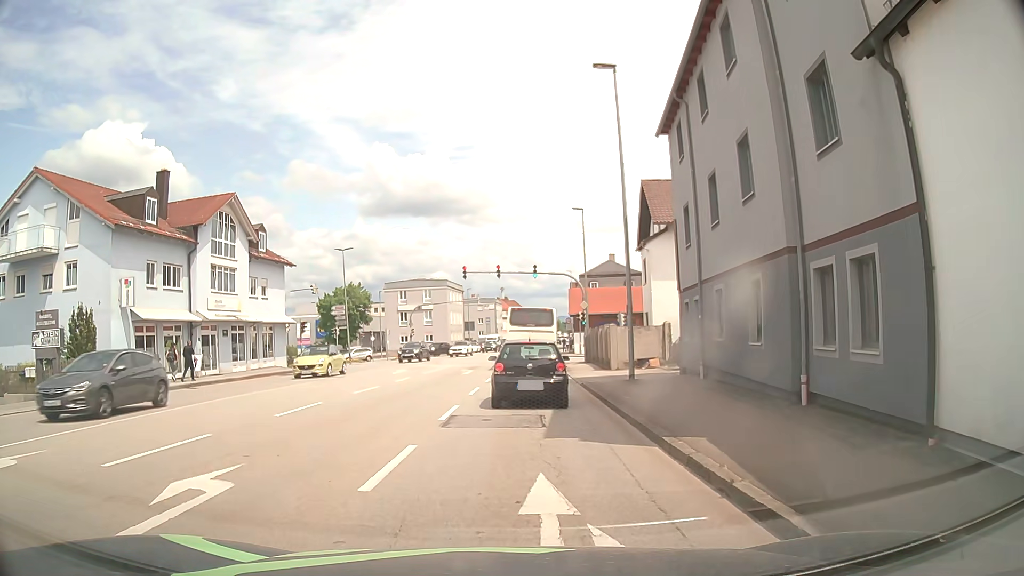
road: tertiary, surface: asphalt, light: Day
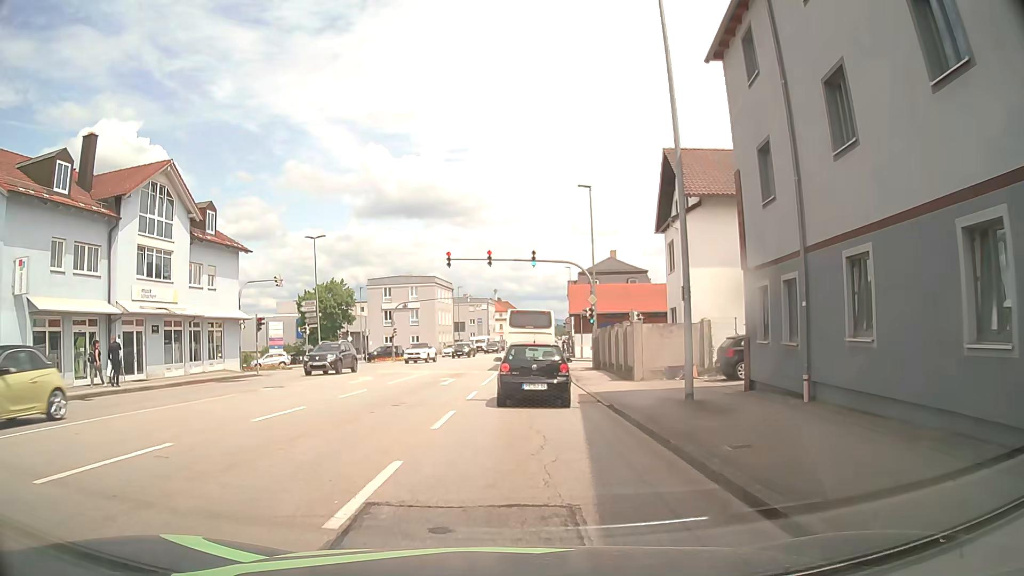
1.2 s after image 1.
(+0.1, +7.5) m; +1°
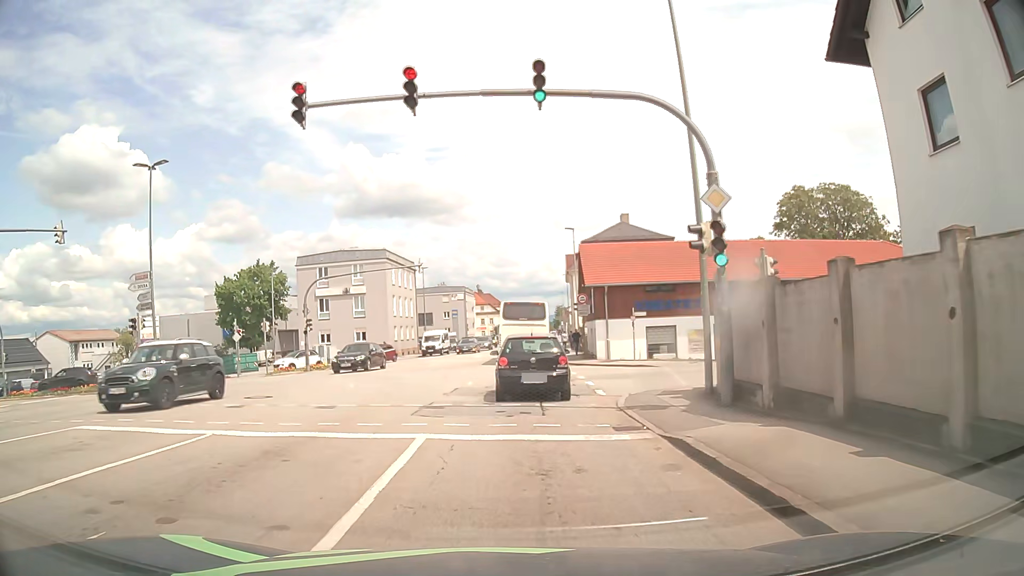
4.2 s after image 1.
(+0.6, +24.2) m; +2°
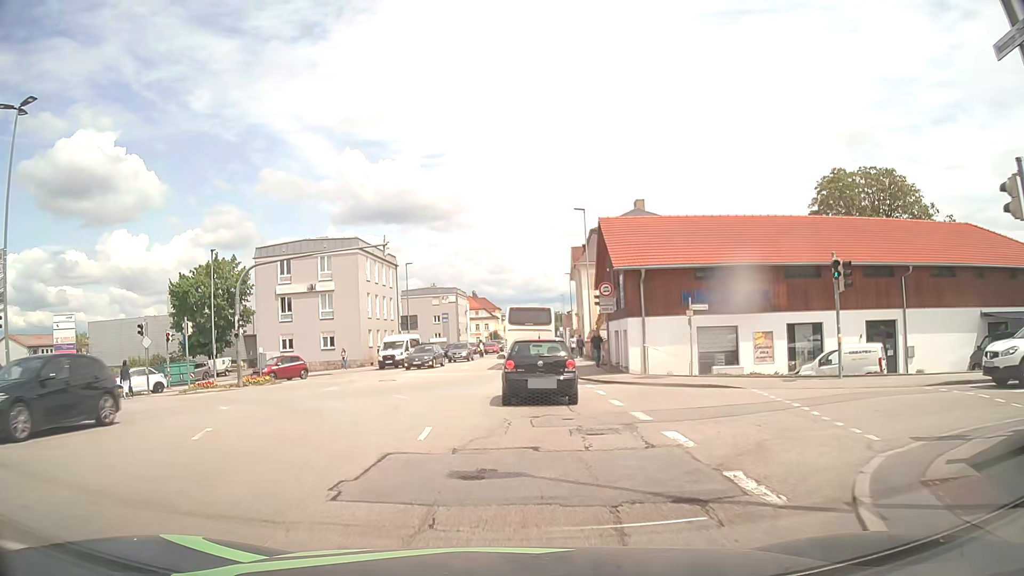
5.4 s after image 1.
(0.0, +10.6) m; -1°
(0, +10) (0, +20) (+1, +30) (+1, +40) (+1, +50) (+2, +60) (+2, +70) (+2, +80) (+2, +90) (+2, +100) m
